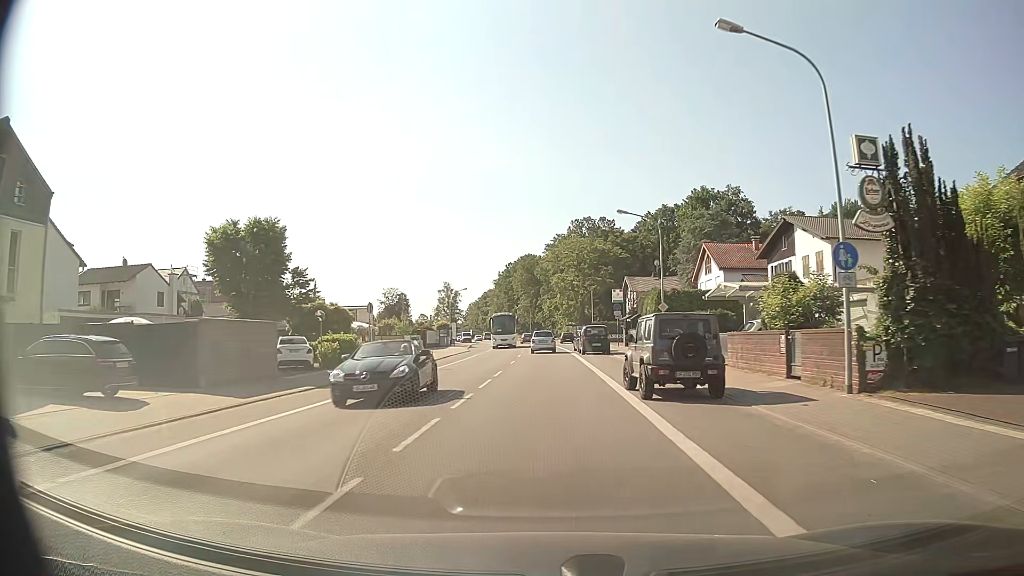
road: primary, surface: asphalt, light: Day
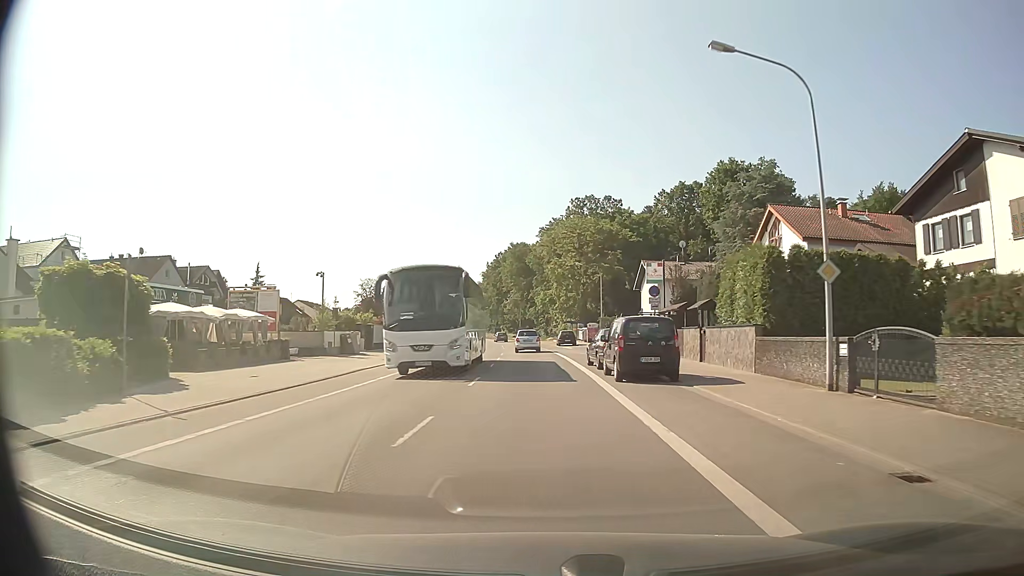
(+0.2, +22.4) m; +1°
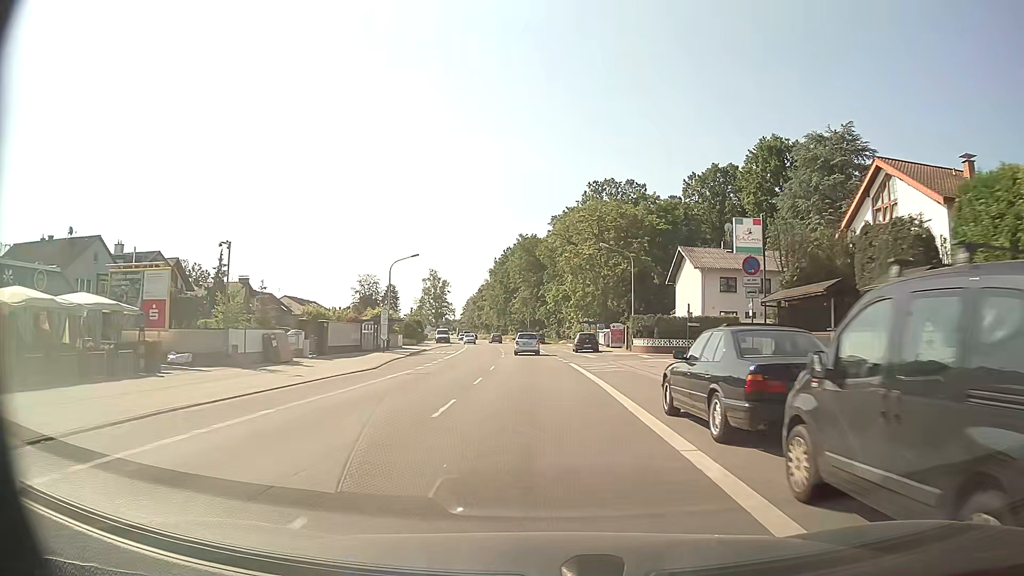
(-0.1, +15.2) m; -1°
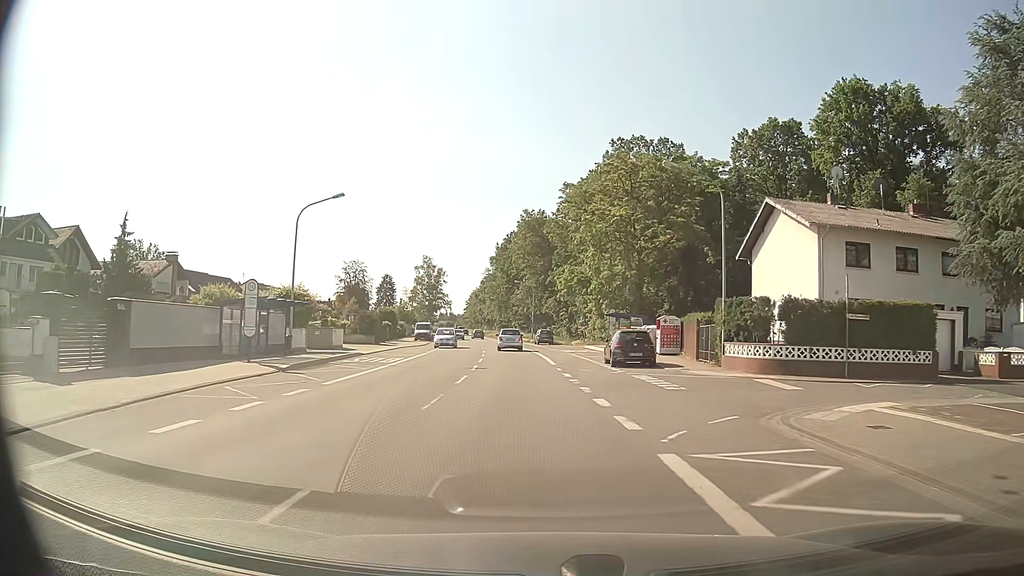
(-0.1, +23.1) m; -1°
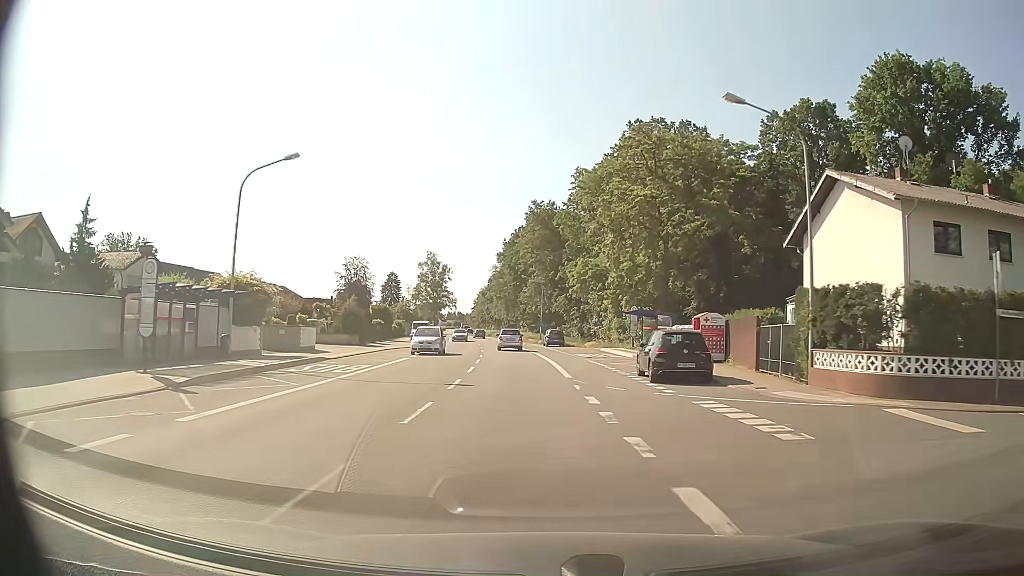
(-0.1, +7.7) m; -1°
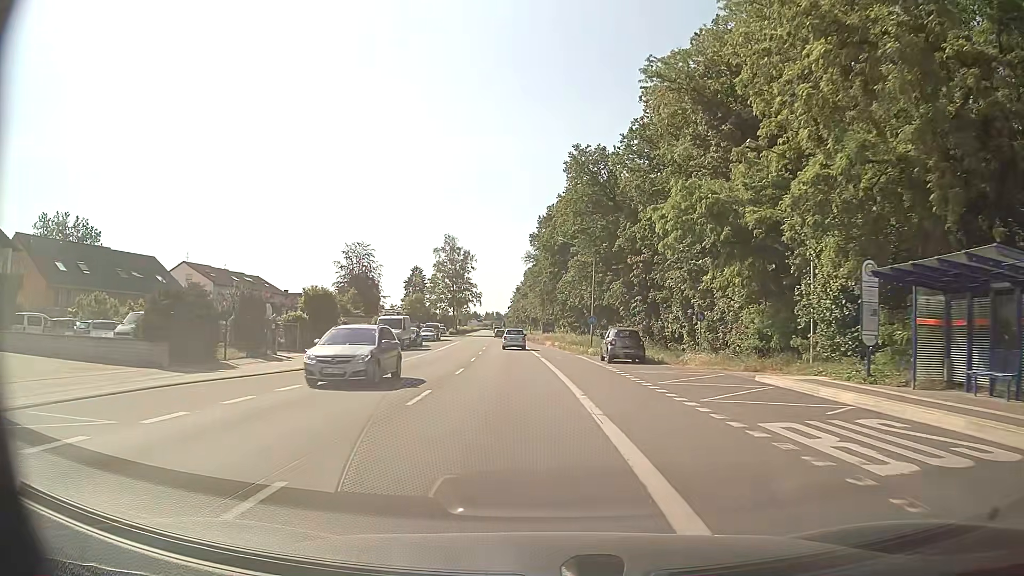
(-0.6, +31.1) m; -3°
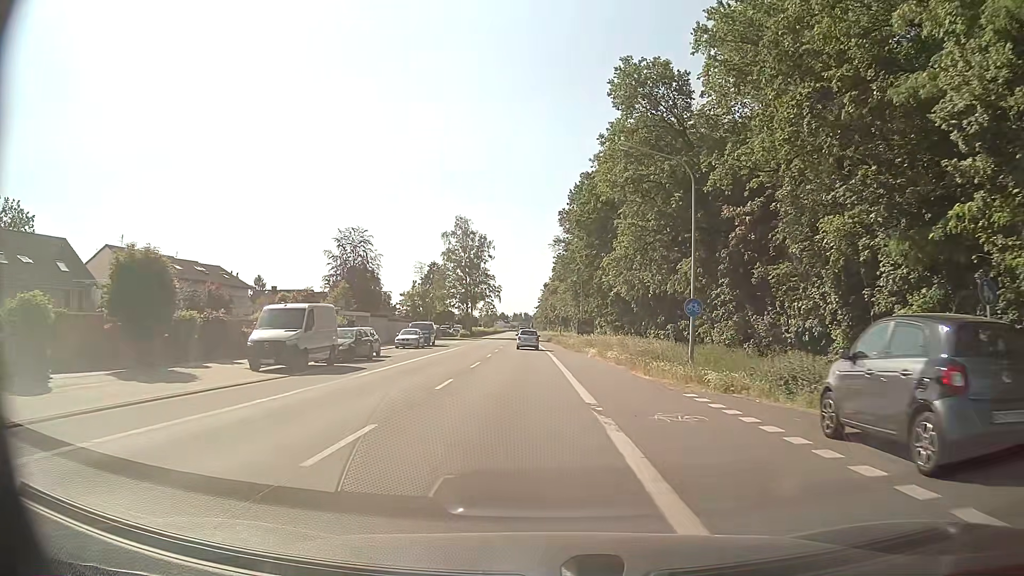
(-0.5, +23.7) m; -2°
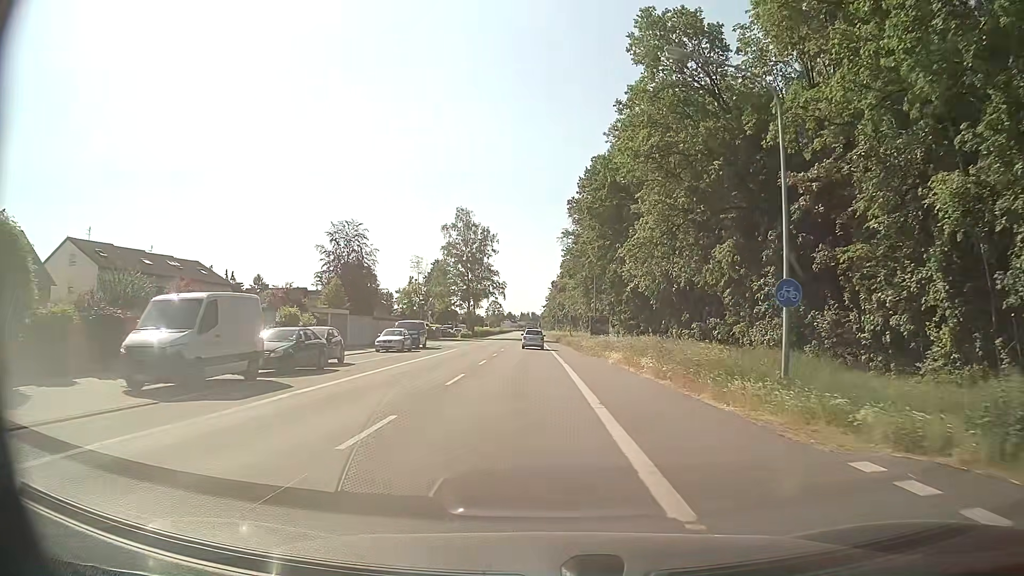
(0.0, +8.0) m; -1°
(0, +10) (0, +20) (0, +30) (-1, +40) (-1, +50) (-1, +60) (-2, +70) (-2, +80) (-2, +90) (-2, +100) m
